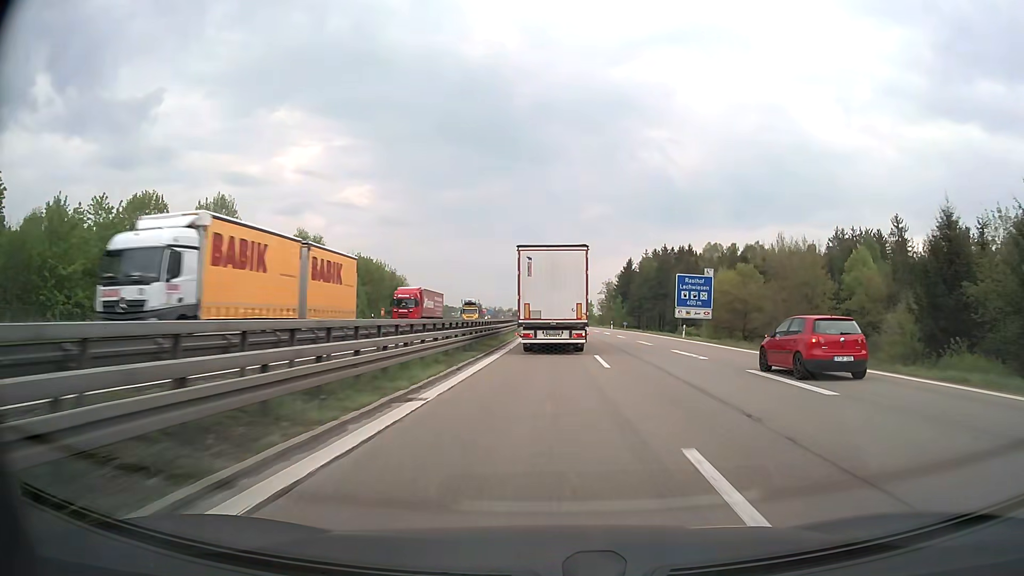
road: motorway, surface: asphalt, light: Day
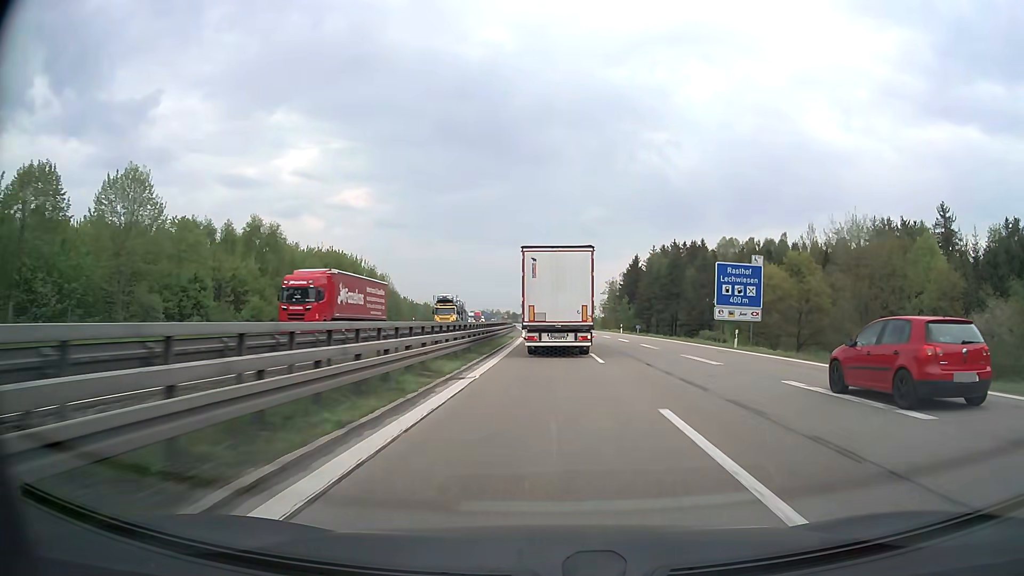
(0.0, +14.8) m; 0°
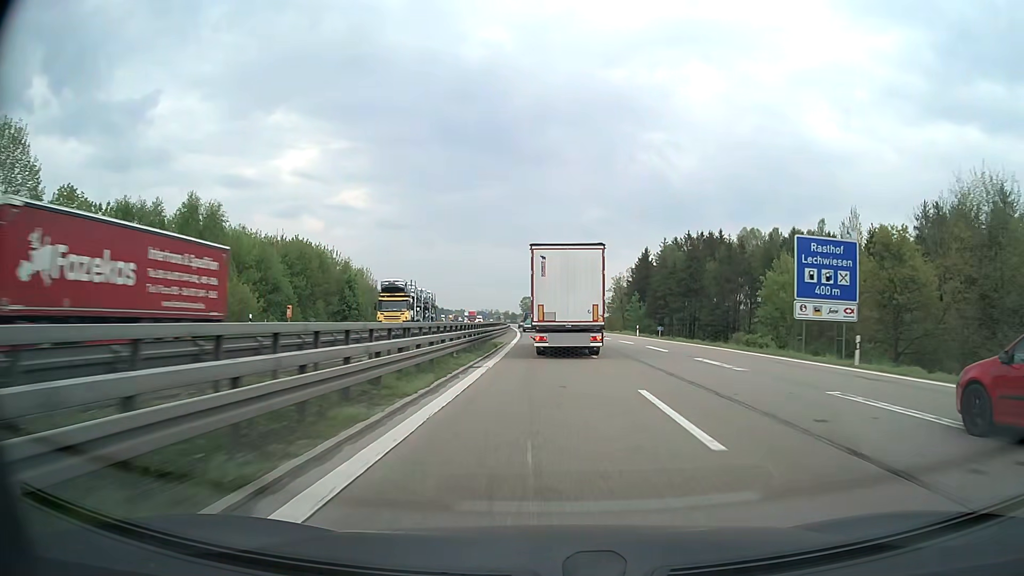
(0.0, +15.1) m; 0°
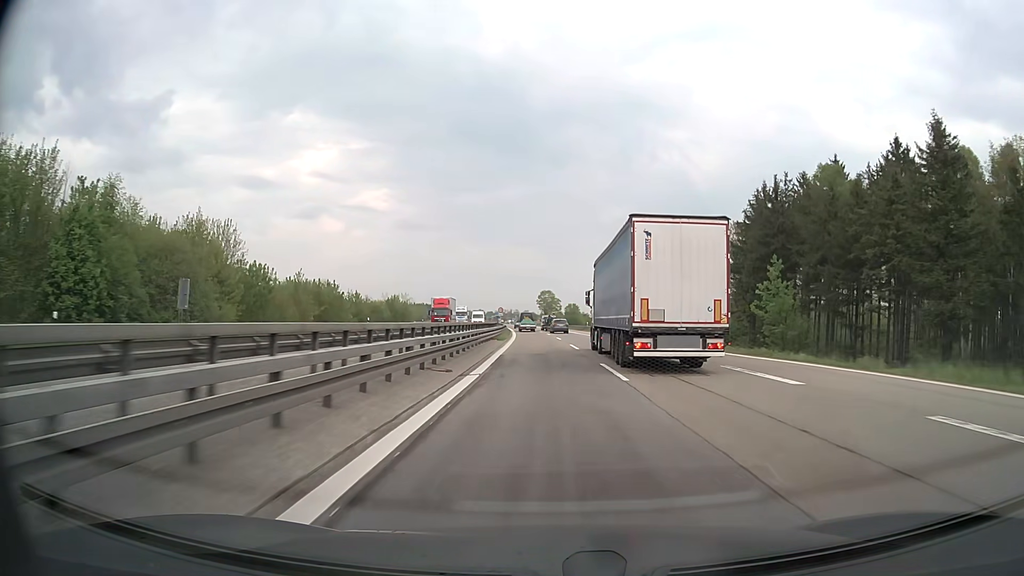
(-0.9, +63.9) m; -2°
(0, +10) (0, +20) (0, +30) (-1, +40) (-1, +50) (-1, +60) (-2, +70) (-2, +80) (-3, +90) (-3, +100) m
